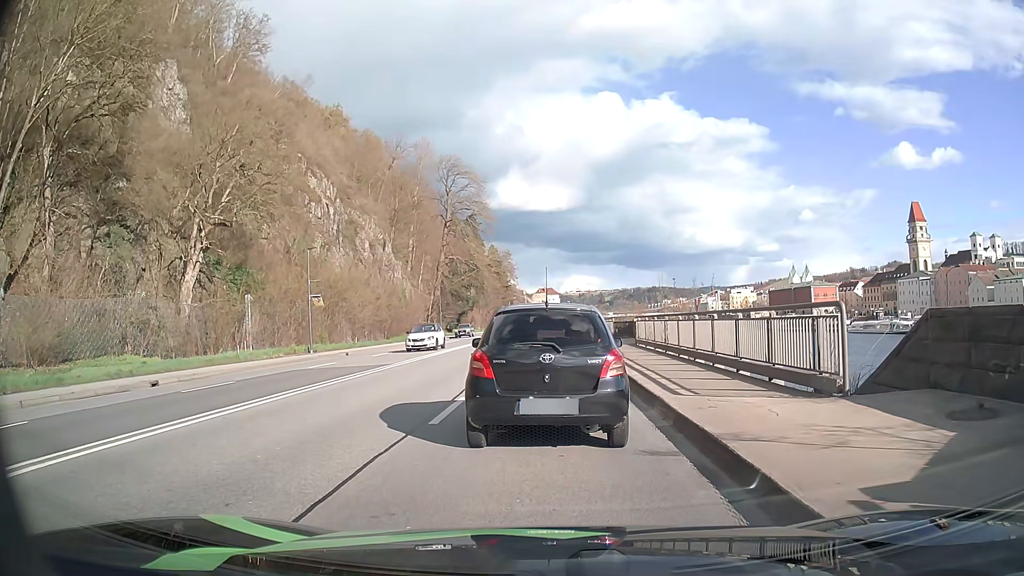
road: primary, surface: asphalt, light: Day
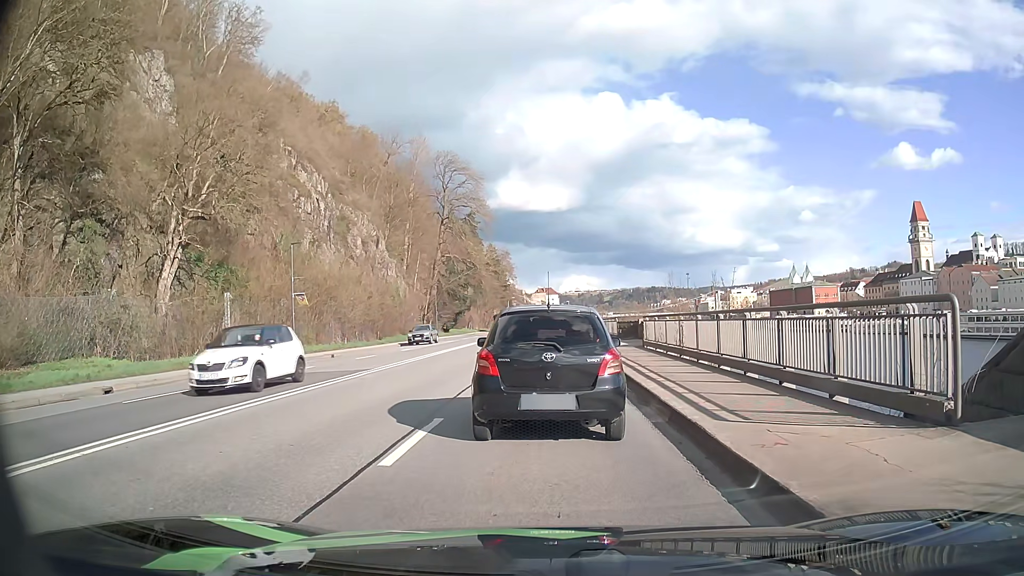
(0.0, +2.7) m; -1°
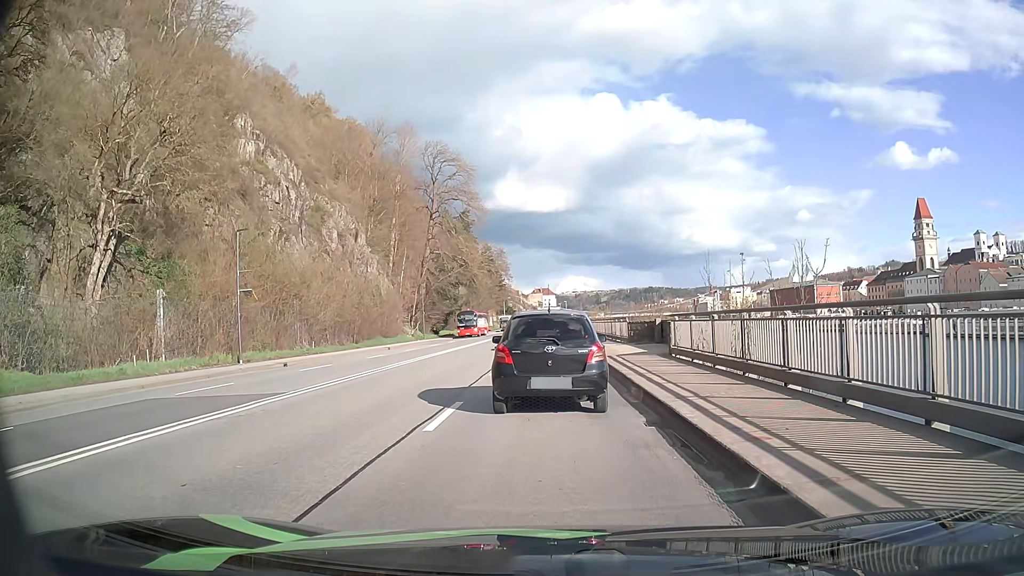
(+0.1, +6.9) m; +1°
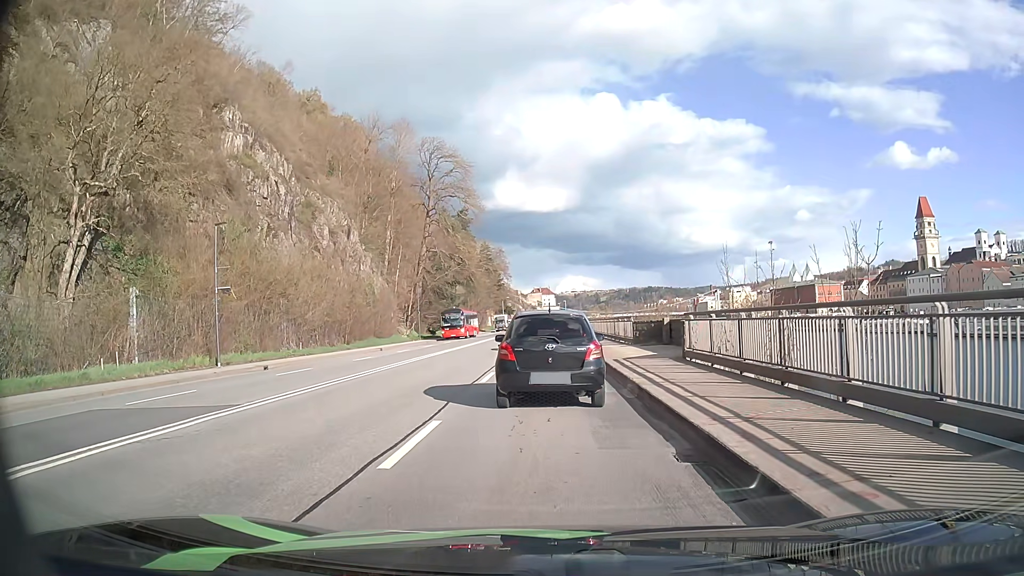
(0.0, +2.3) m; +1°
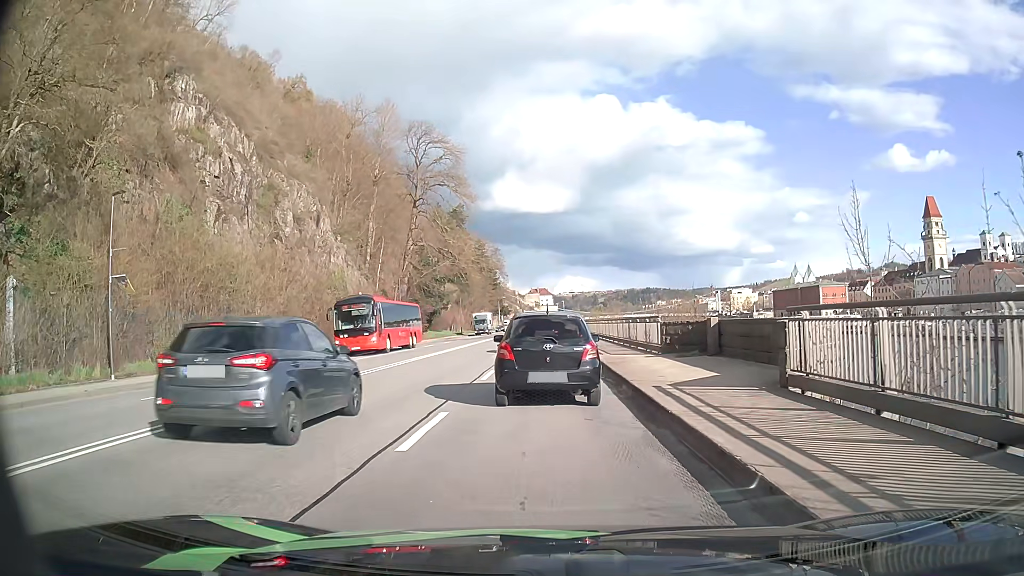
(-0.1, +8.3) m; -1°
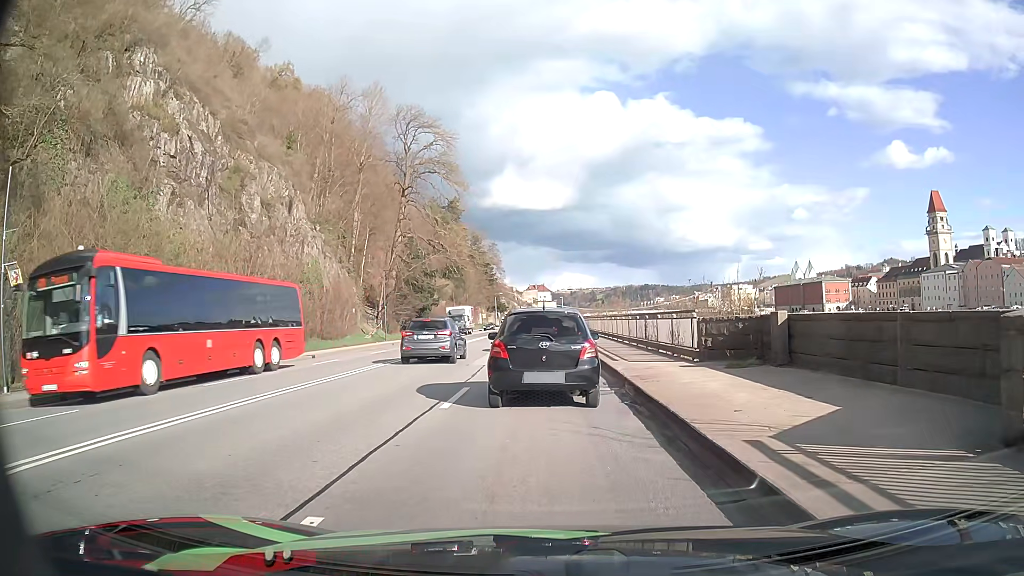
(0.0, +5.7) m; -1°
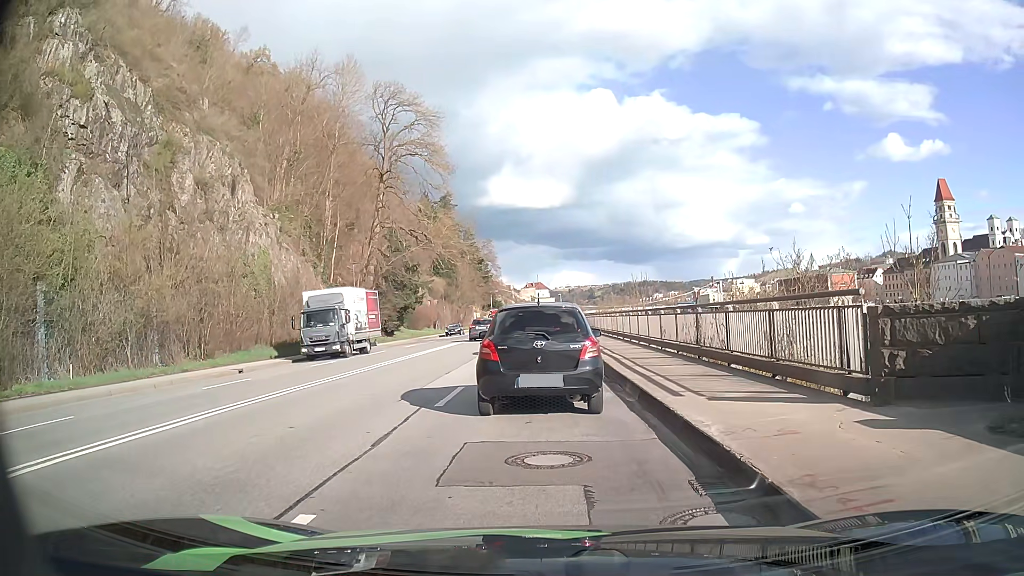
(+0.1, +8.8) m; +2°
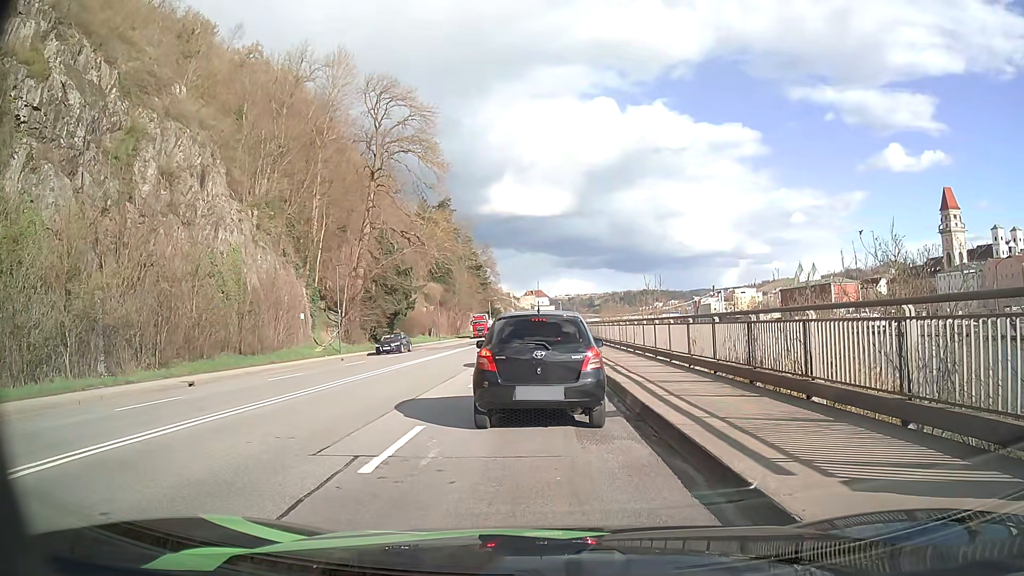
(-0.1, +4.1) m; -2°
